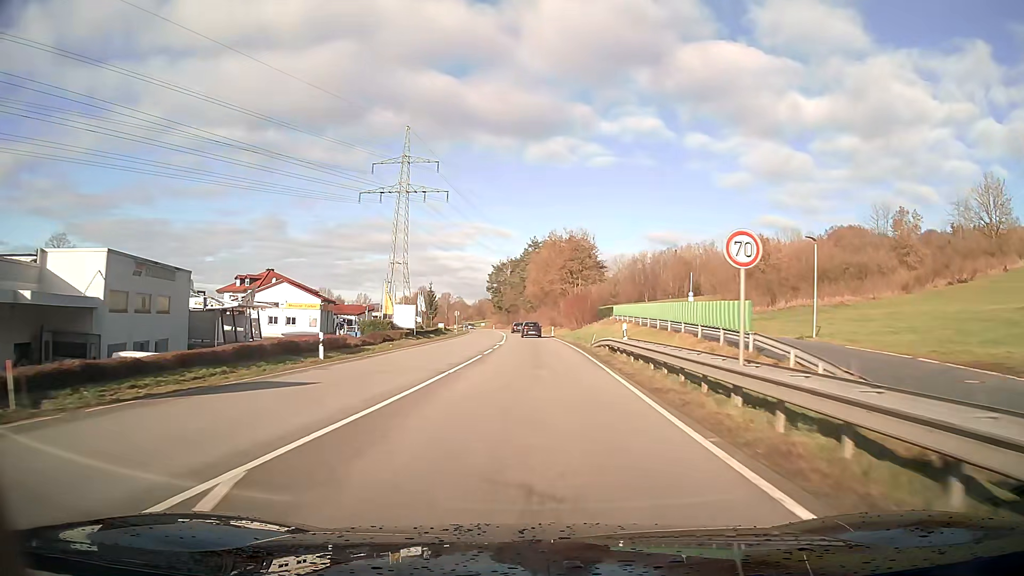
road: primary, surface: asphalt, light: Day
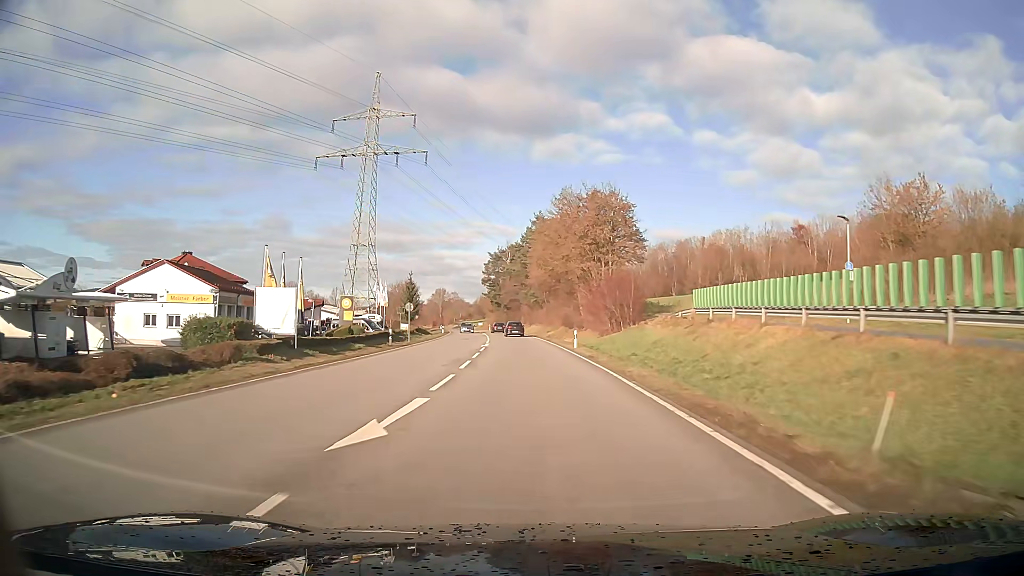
(-0.2, +32.9) m; -1°
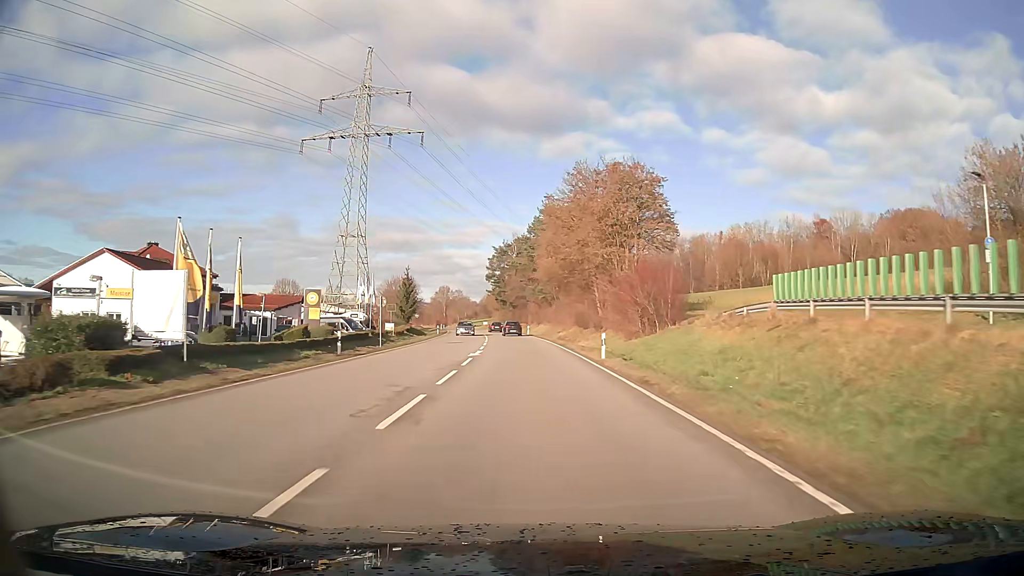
(-0.1, +11.1) m; -1°
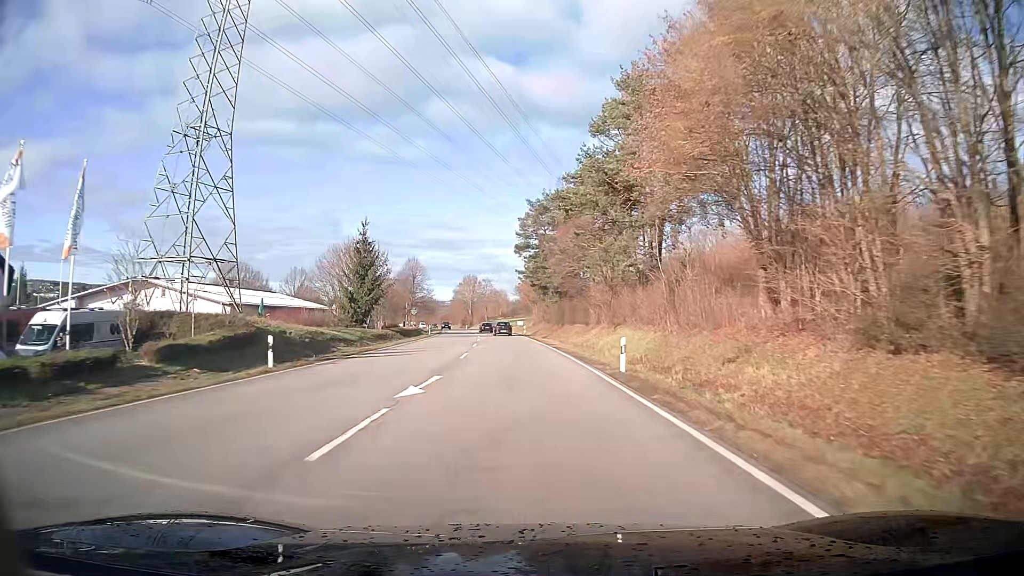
(-1.8, +56.5) m; -4°
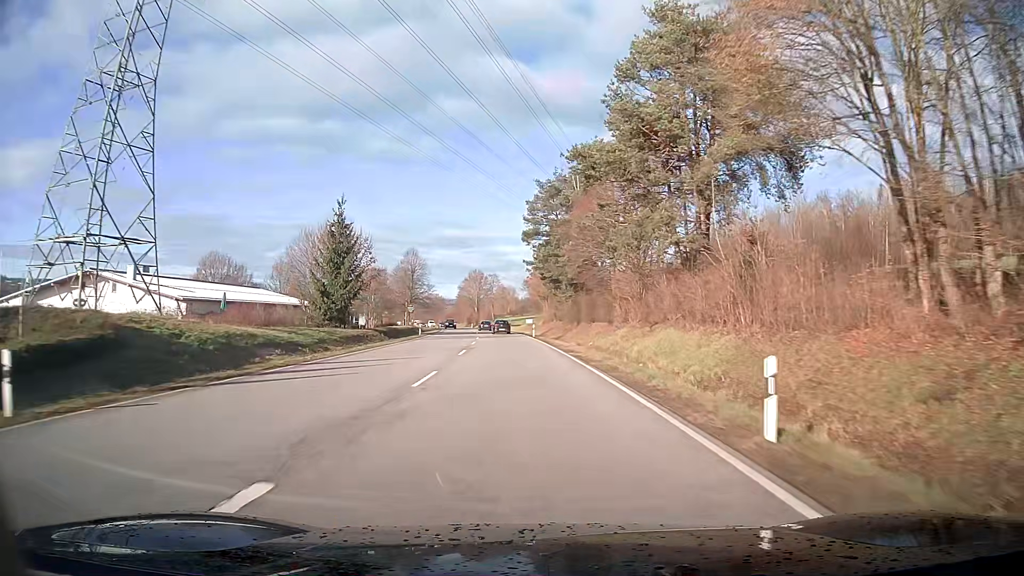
(-0.1, +11.5) m; -1°
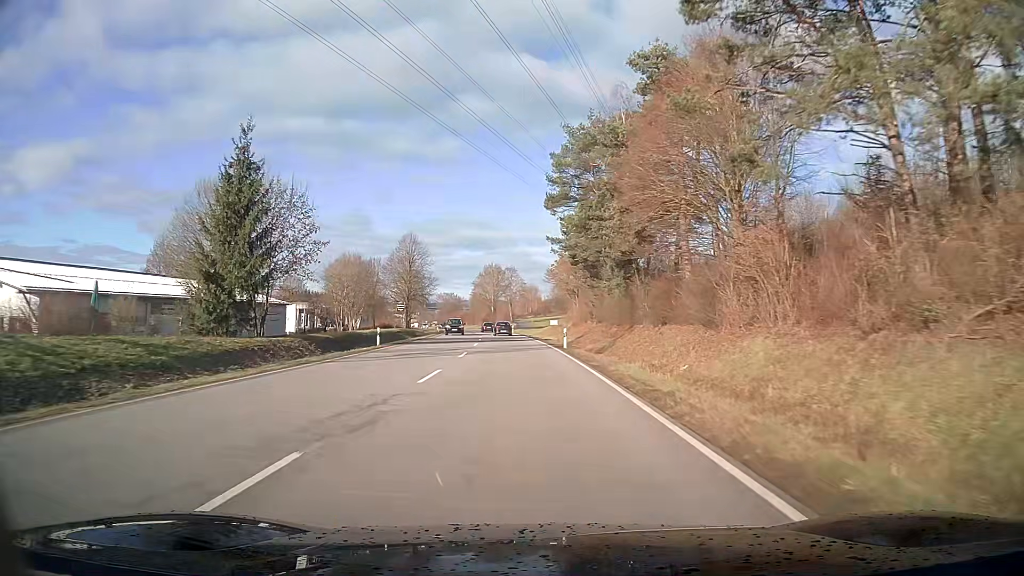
(-0.4, +23.2) m; -2°
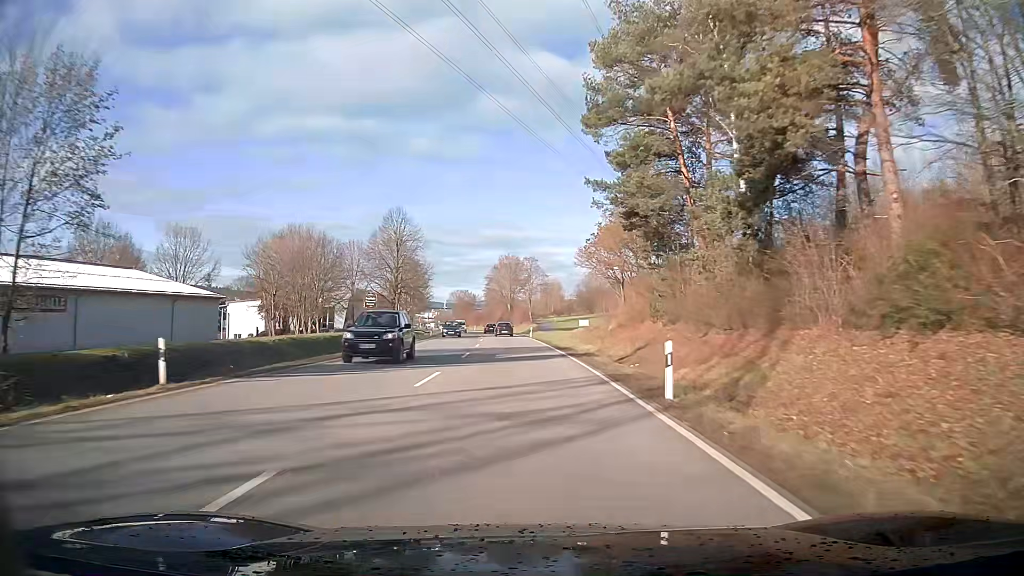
(-0.3, +23.5) m; -2°
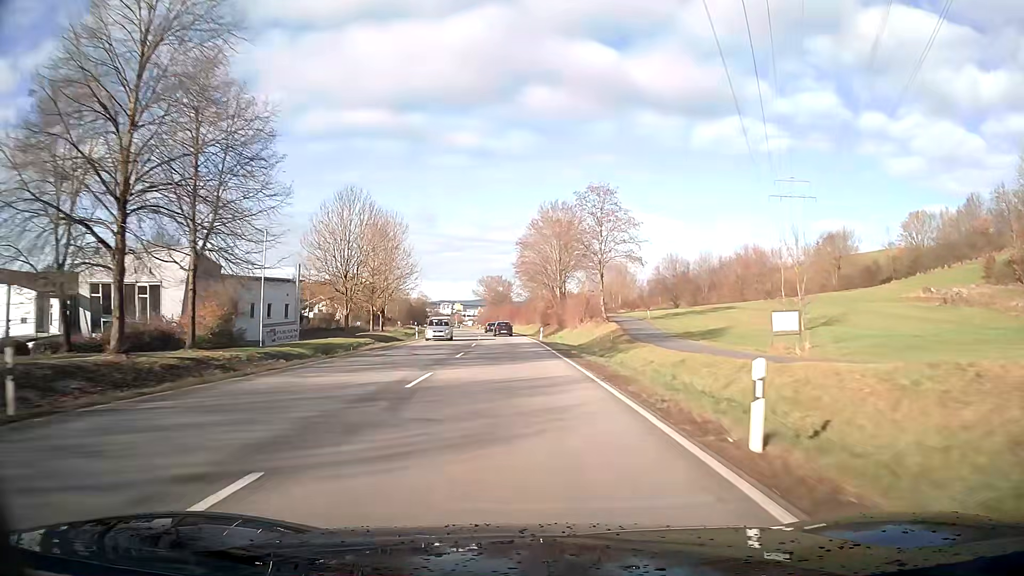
(-2.3, +59.9) m; -4°
